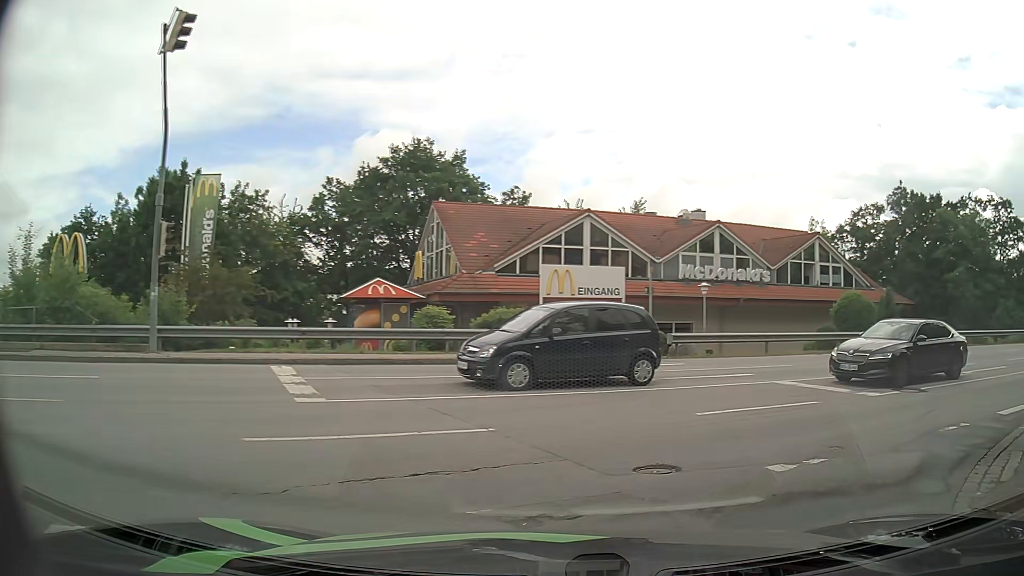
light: Day
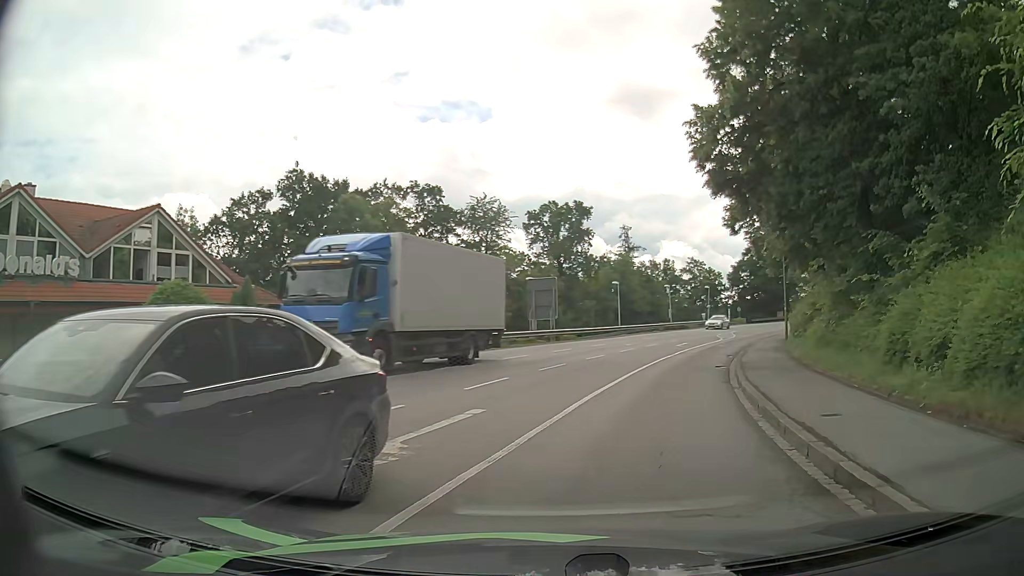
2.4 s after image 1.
(+6.0, +10.8) m; +52°
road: tertiary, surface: asphalt
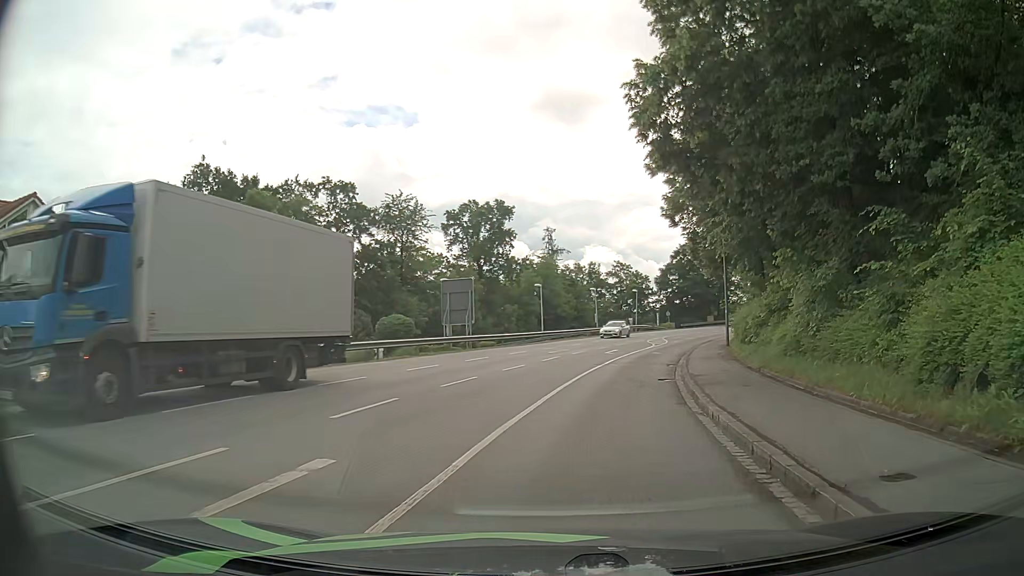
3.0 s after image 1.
(+0.2, +3.9) m; +6°
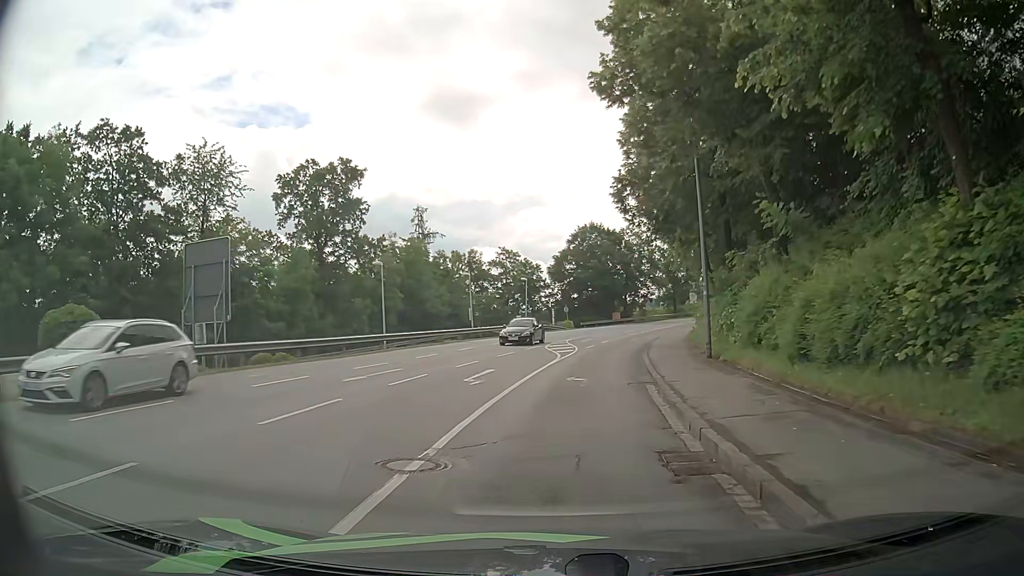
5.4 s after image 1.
(+1.9, +18.8) m; +8°
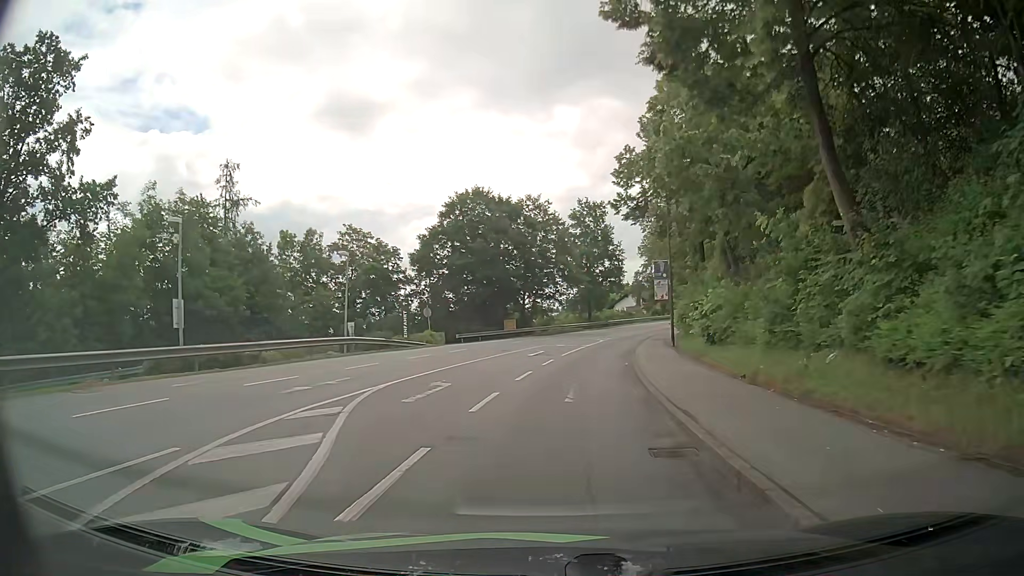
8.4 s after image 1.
(+2.5, +28.5) m; +11°
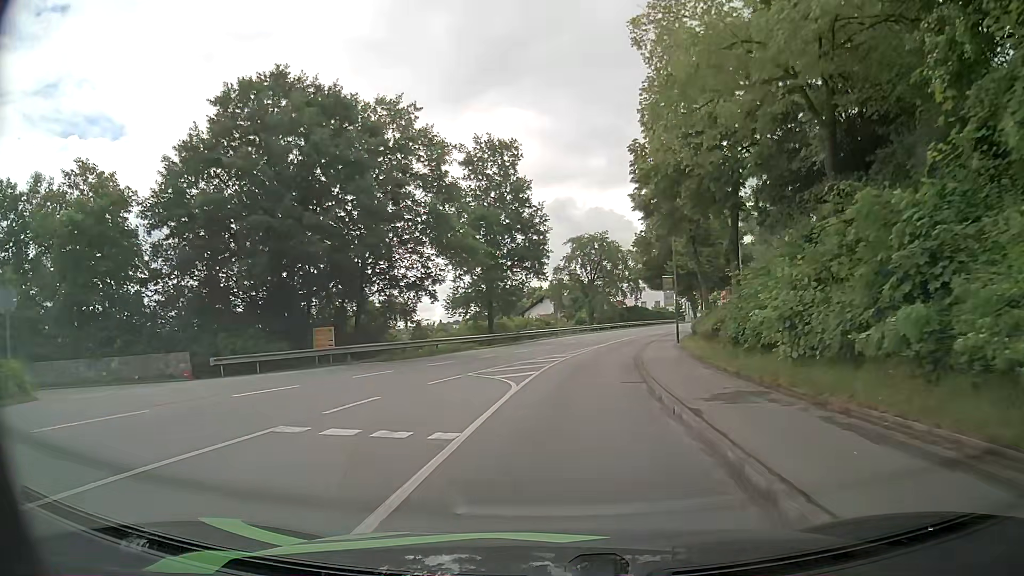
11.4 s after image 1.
(+1.4, +30.2) m; +7°
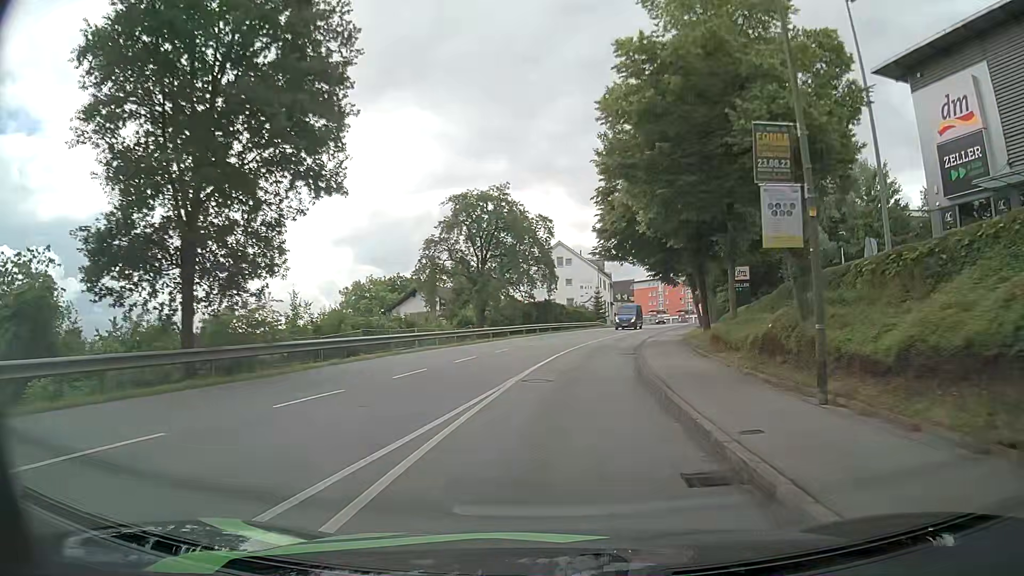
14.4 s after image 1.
(+2.4, +31.1) m; +9°
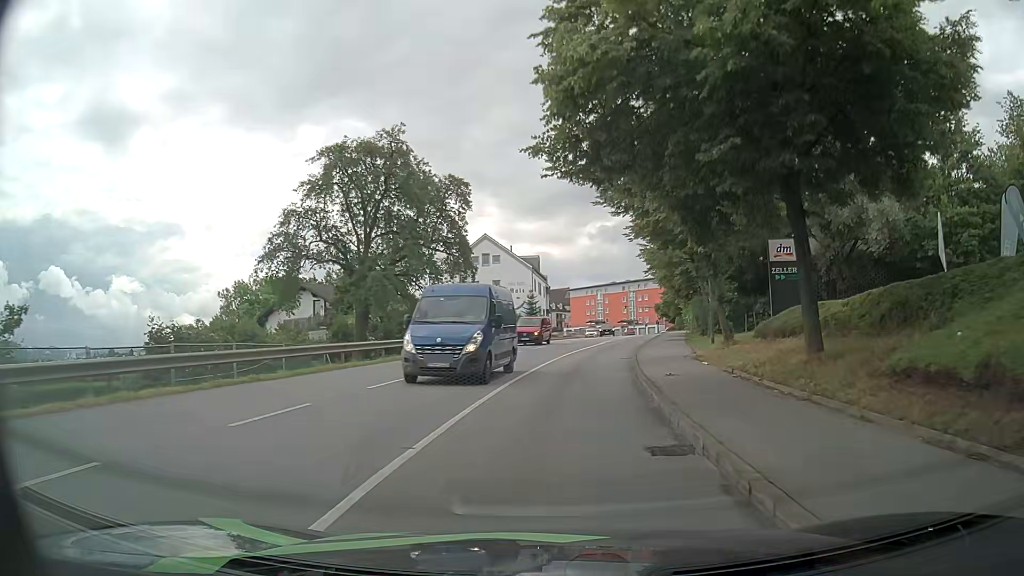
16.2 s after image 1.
(+1.0, +19.2) m; +6°
(0, +10) (+1, +20) (+2, +30) (+4, +40) (+6, +50) (+8, +59) (+10, +69) (+12, +79) (+15, +89) (+17, +98) m
